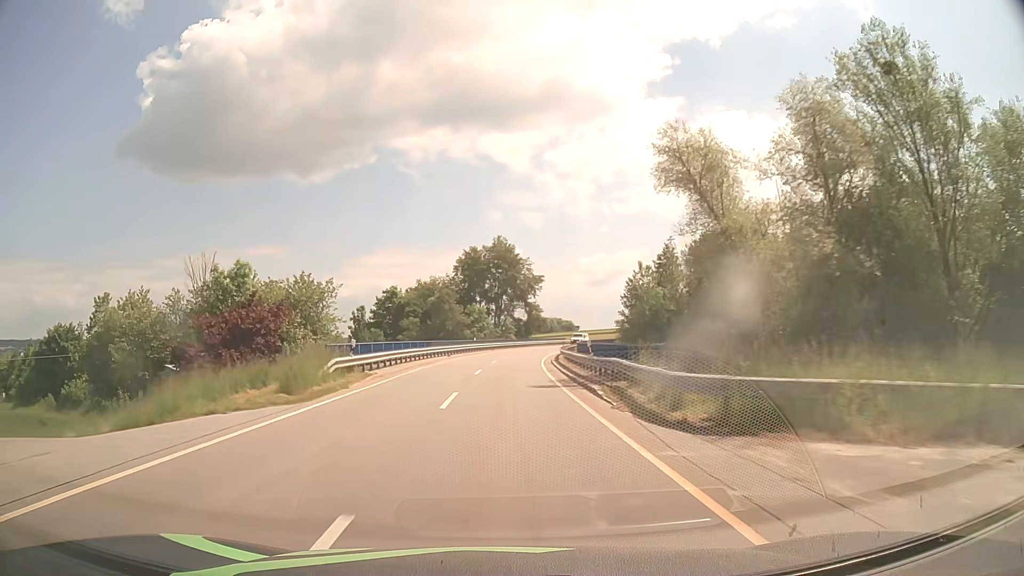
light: Day
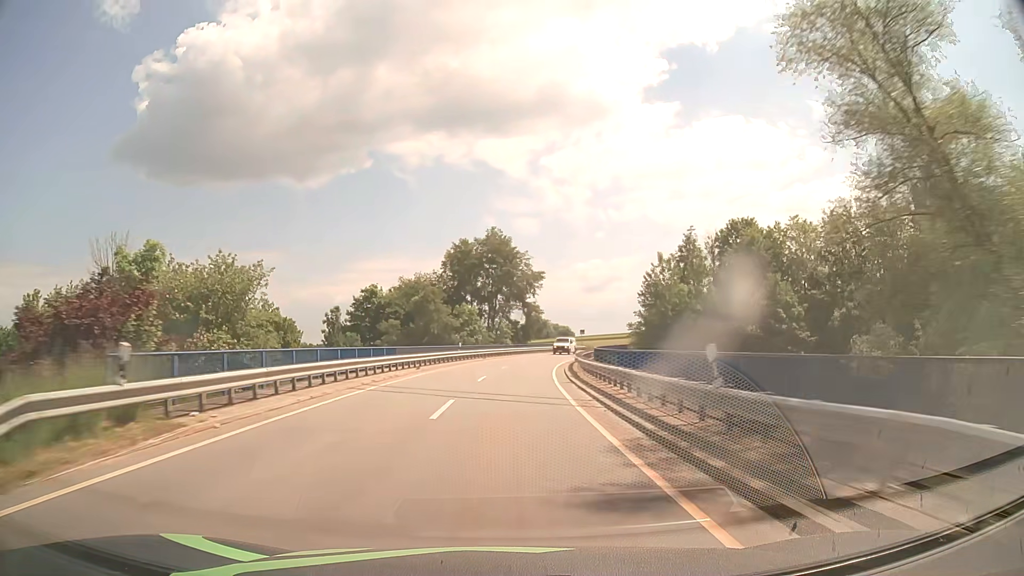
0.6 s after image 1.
(+0.1, +13.7) m; 0°
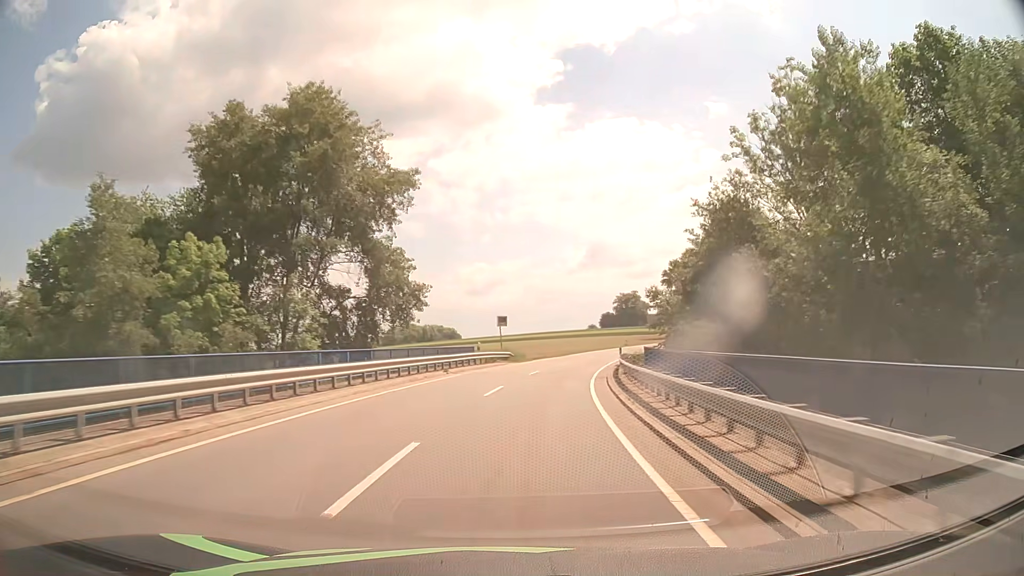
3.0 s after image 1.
(+3.5, +55.0) m; +9°
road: tertiary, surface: asphalt
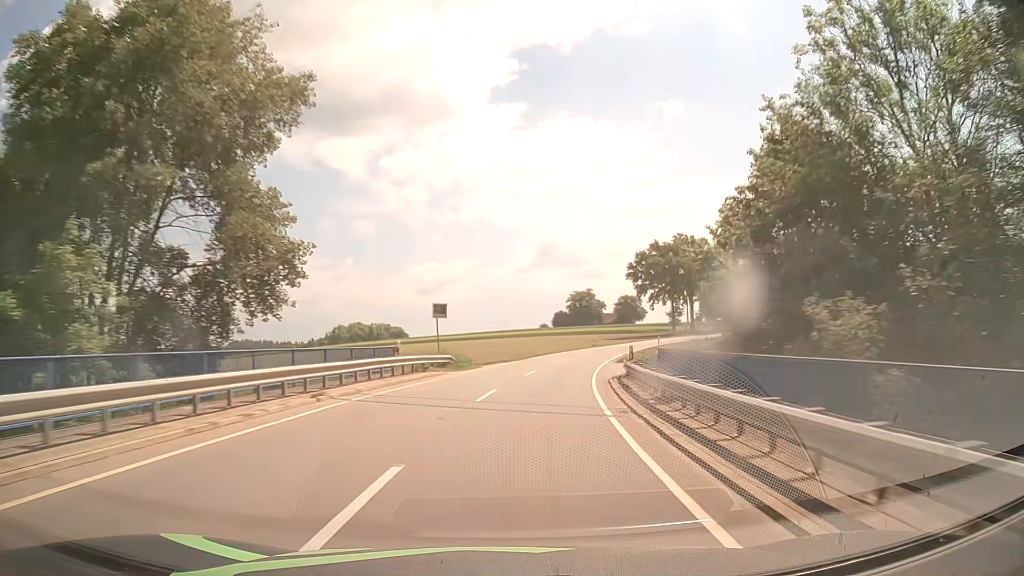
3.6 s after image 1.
(+0.5, +13.8) m; +4°
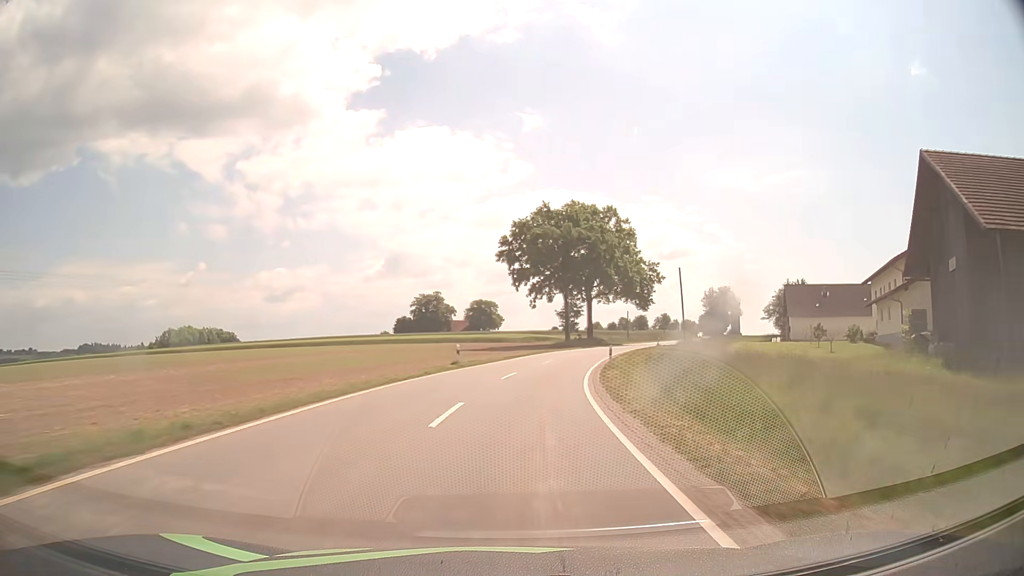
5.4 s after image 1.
(+4.6, +40.9) m; +13°
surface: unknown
(0, +10) (+1, +20) (+2, +30) (+4, +40) (+7, +49) (+9, +59) (+13, +69) (+16, +78) (+19, +87) (+23, +97) m
